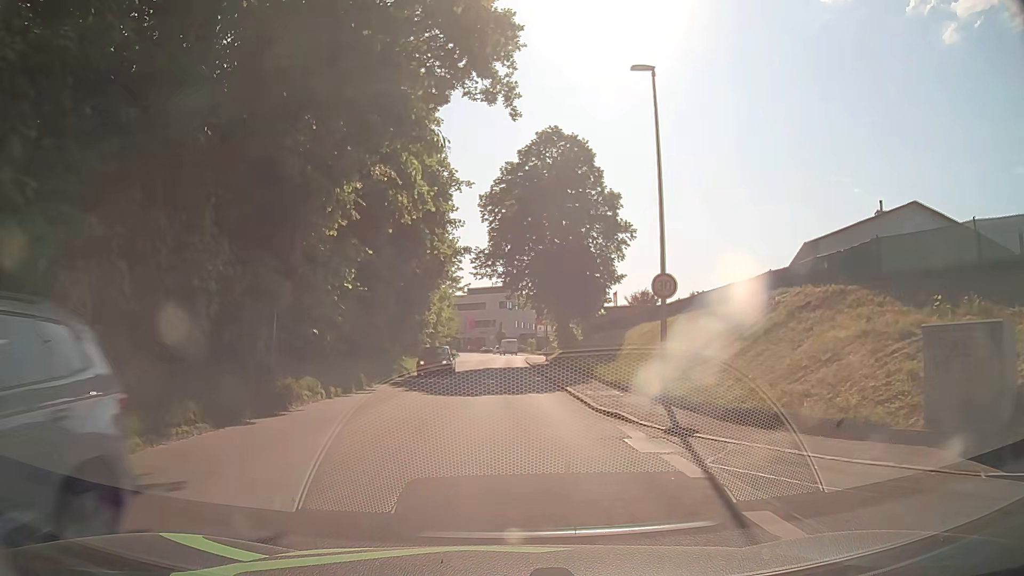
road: tertiary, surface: asphalt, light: Day
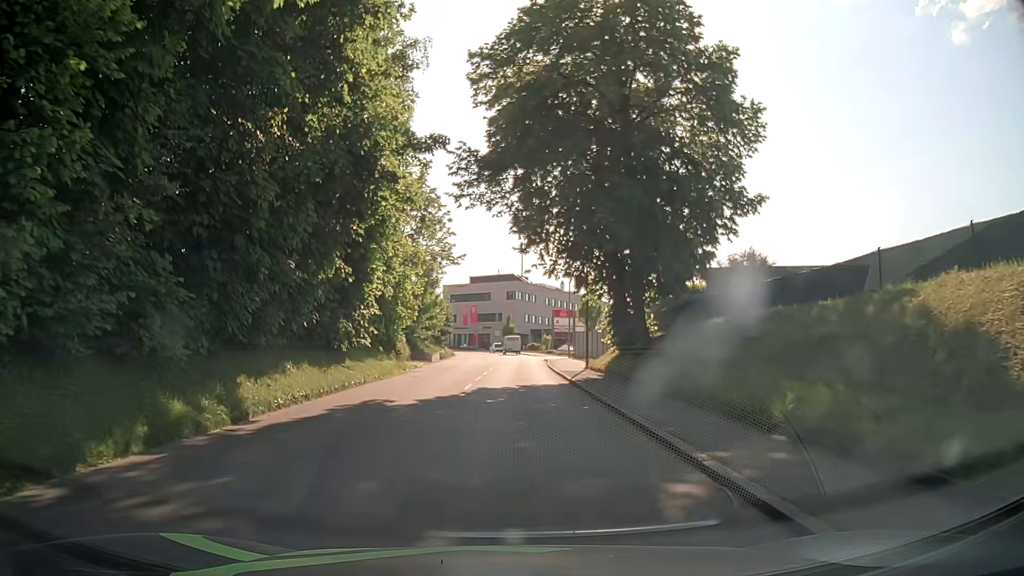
(-0.1, +22.9) m; -1°
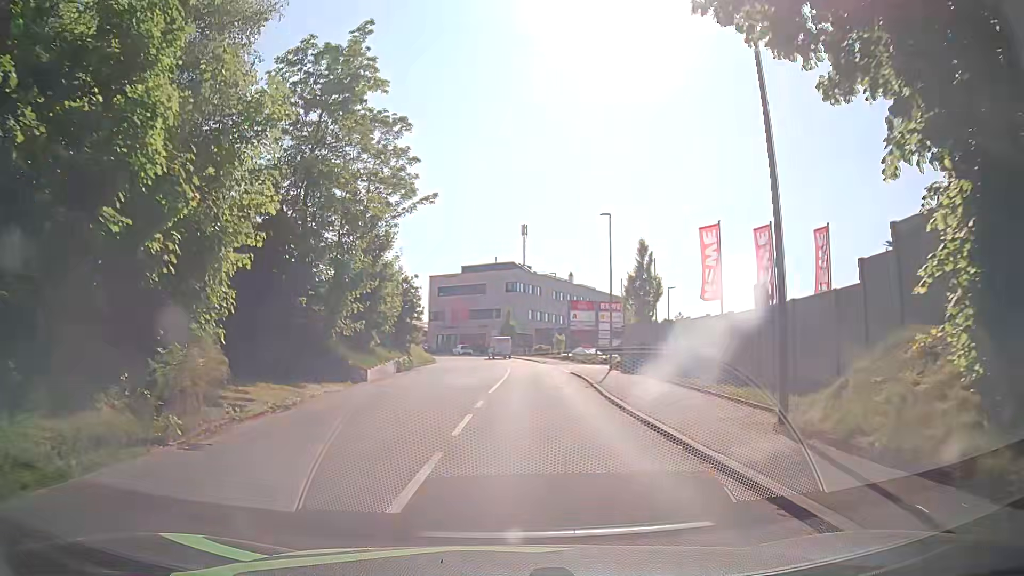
(+0.1, +23.1) m; 0°
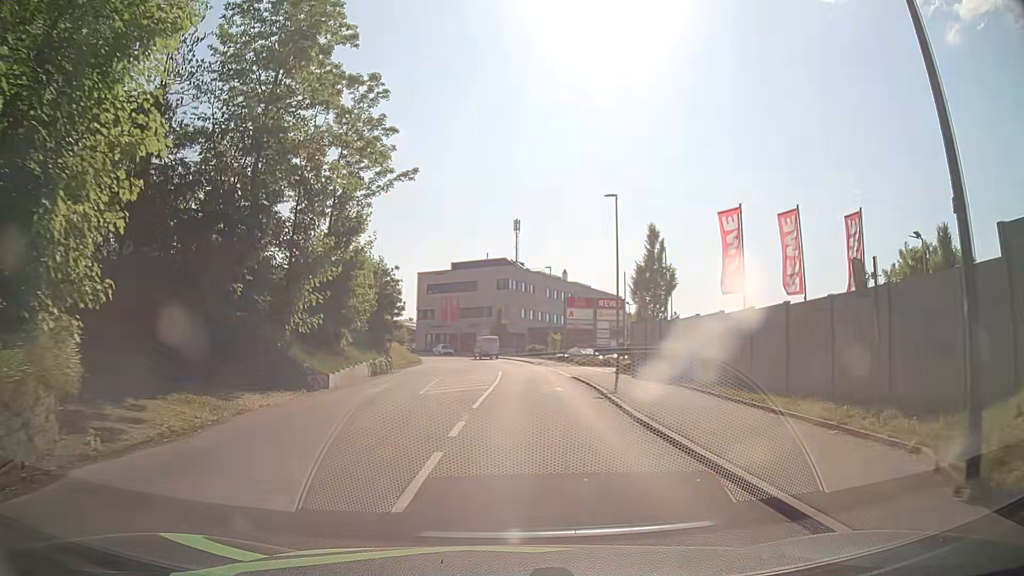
(0.0, +4.6) m; 0°
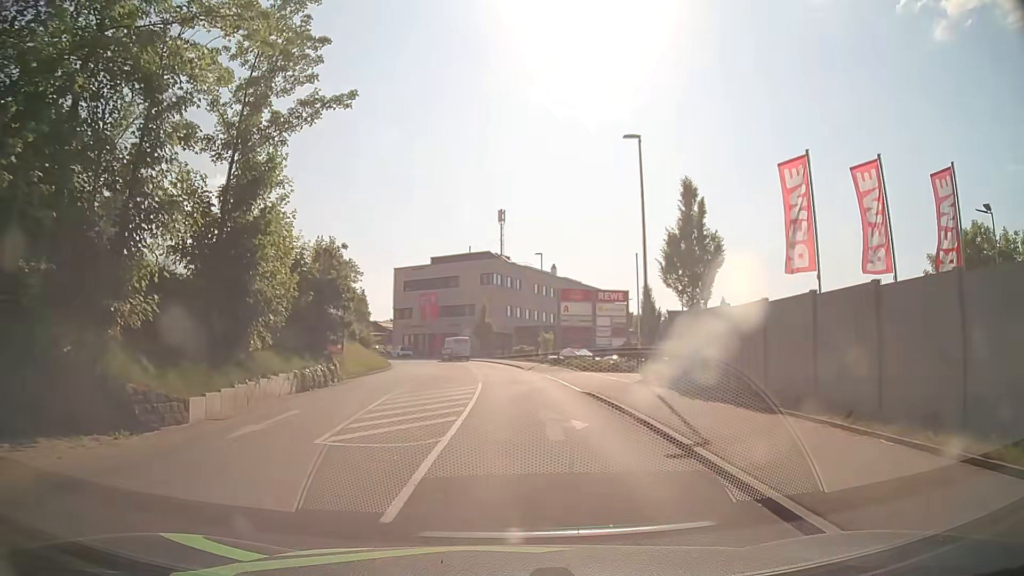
(+0.3, +9.2) m; +2°
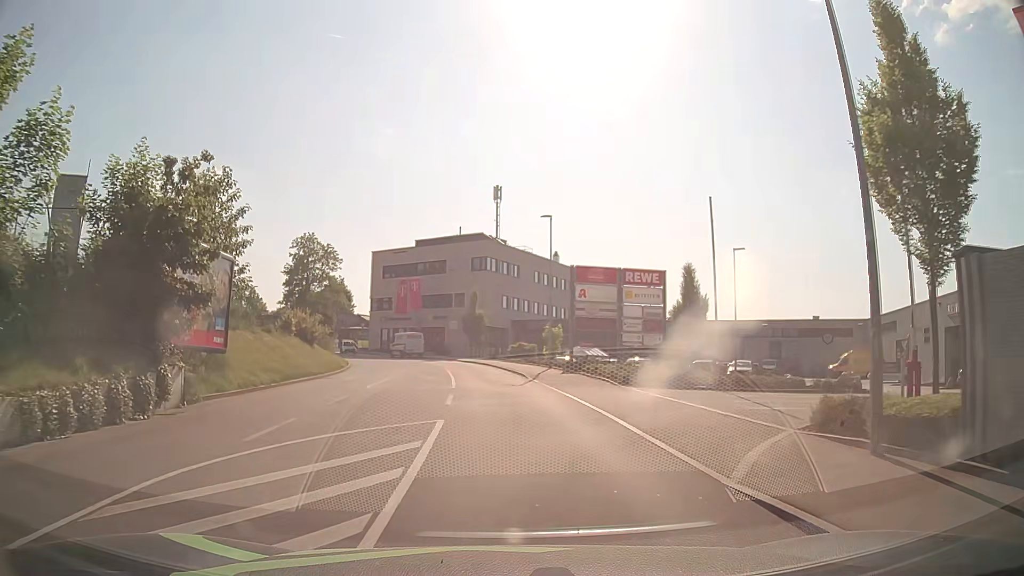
(+0.2, +14.0) m; +1°
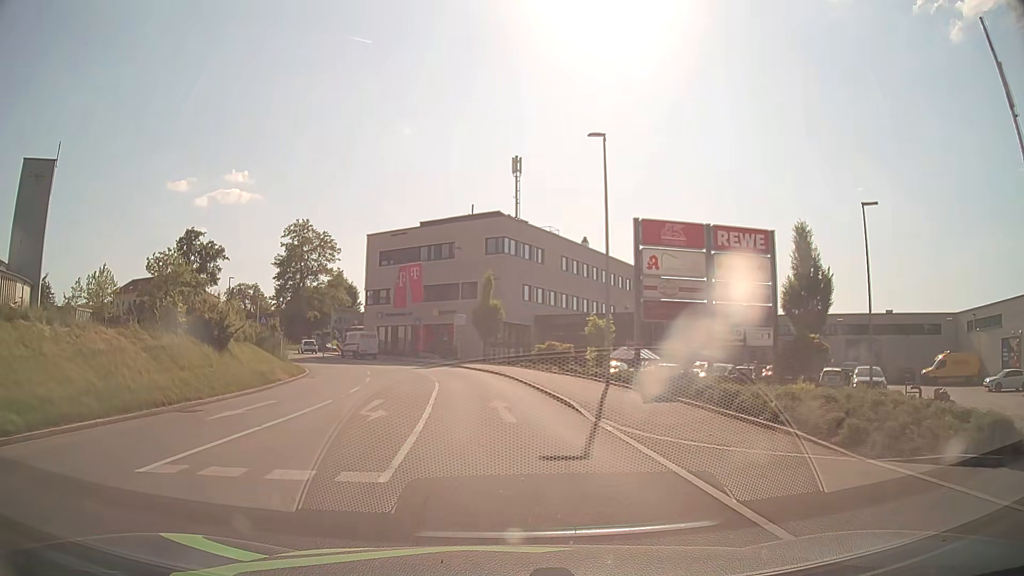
(-0.2, +14.6) m; -2°
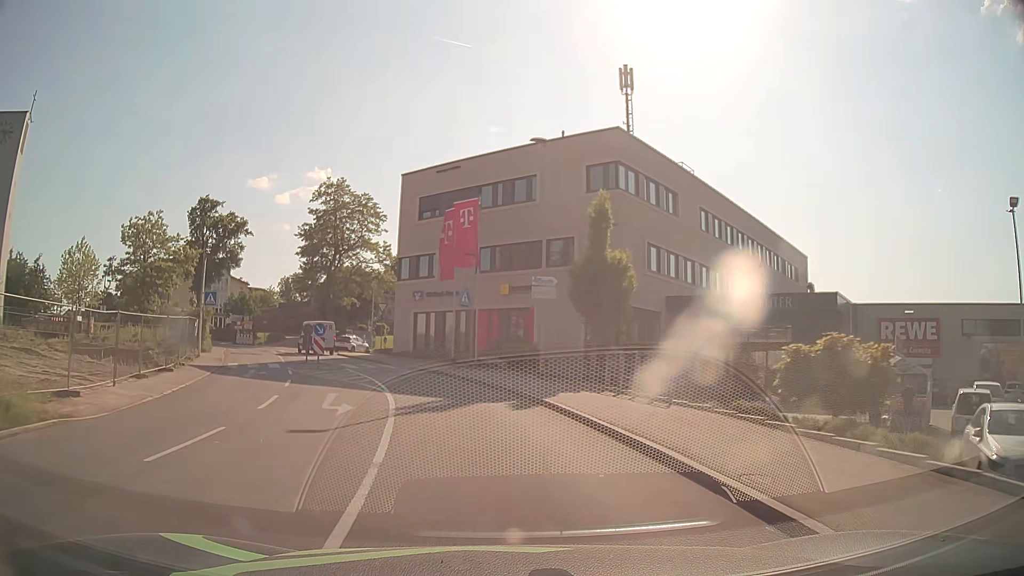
(-1.5, +25.8) m; -7°
